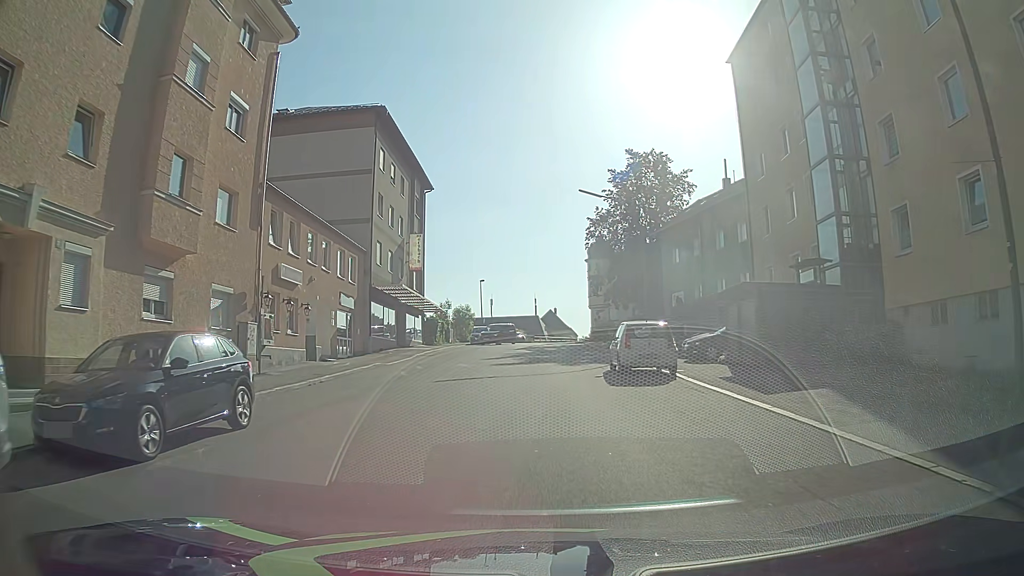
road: tertiary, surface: asphalt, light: Day
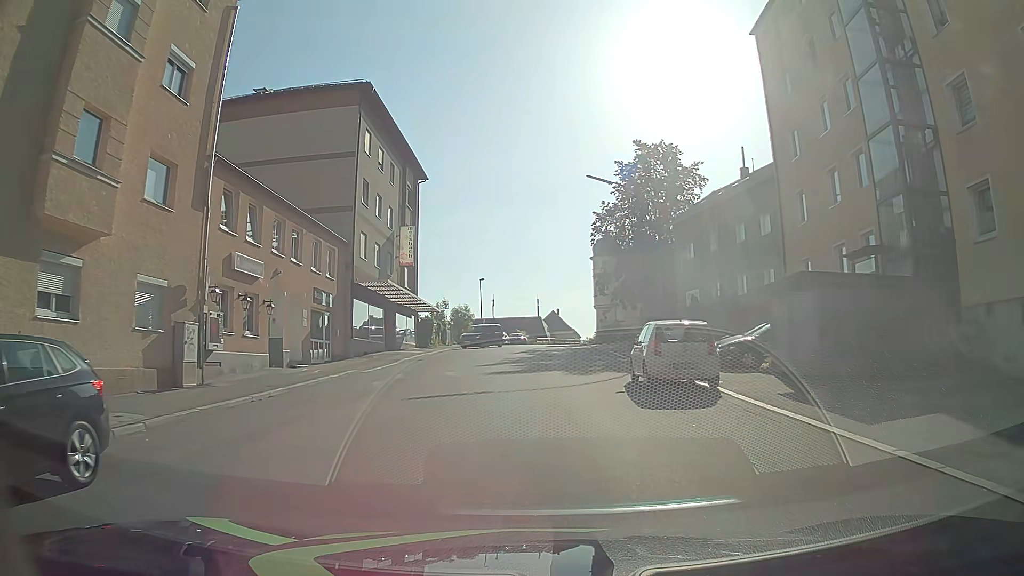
(0.0, +4.1) m; +1°
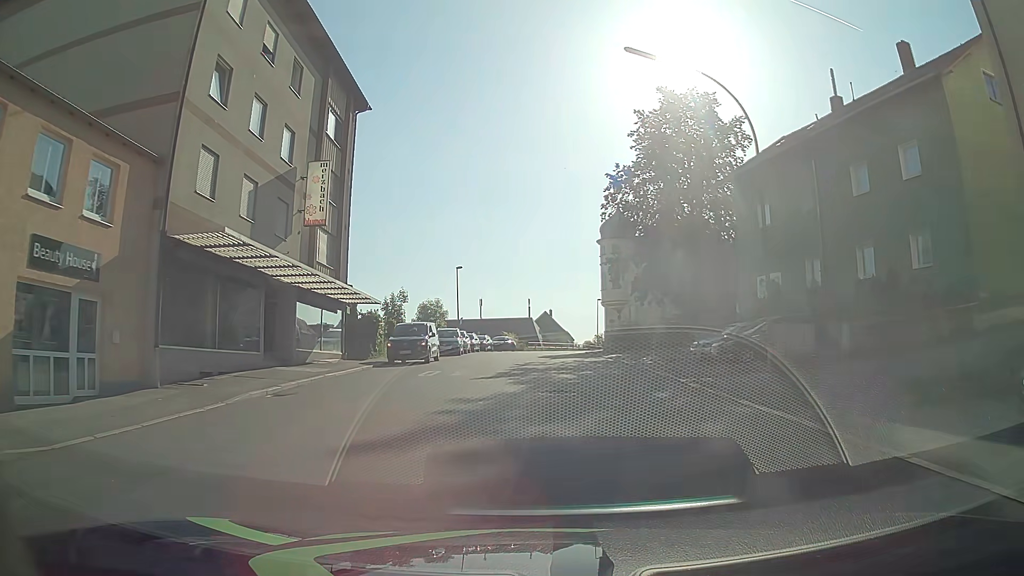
(-0.1, +17.0) m; 0°
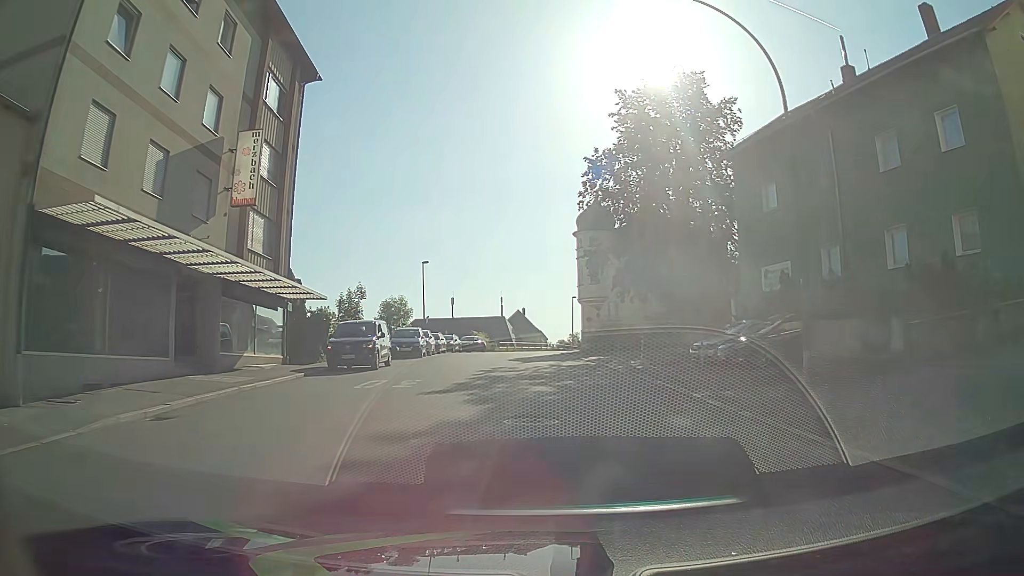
(+0.1, +4.3) m; +3°
